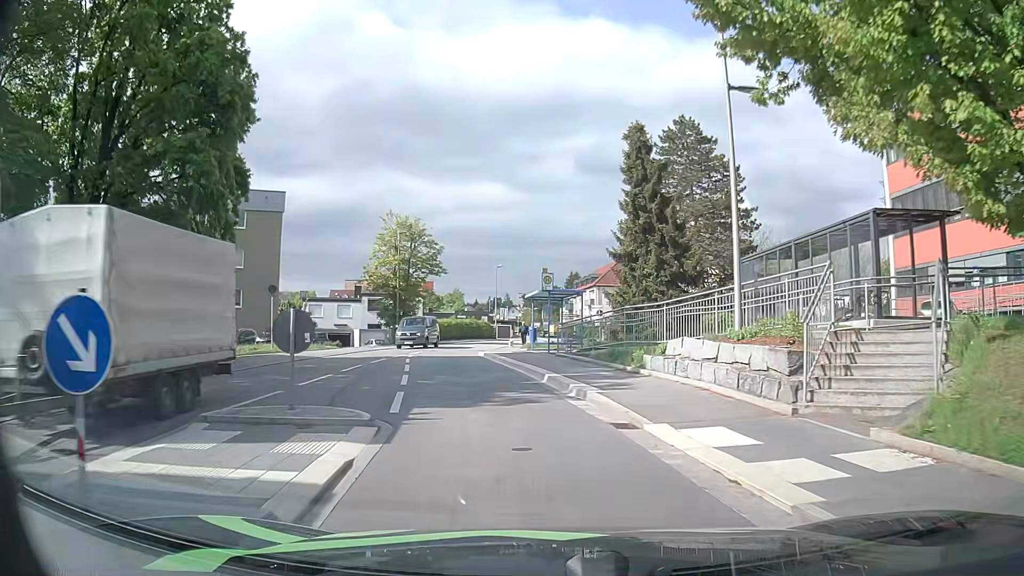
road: residential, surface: asphalt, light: Day
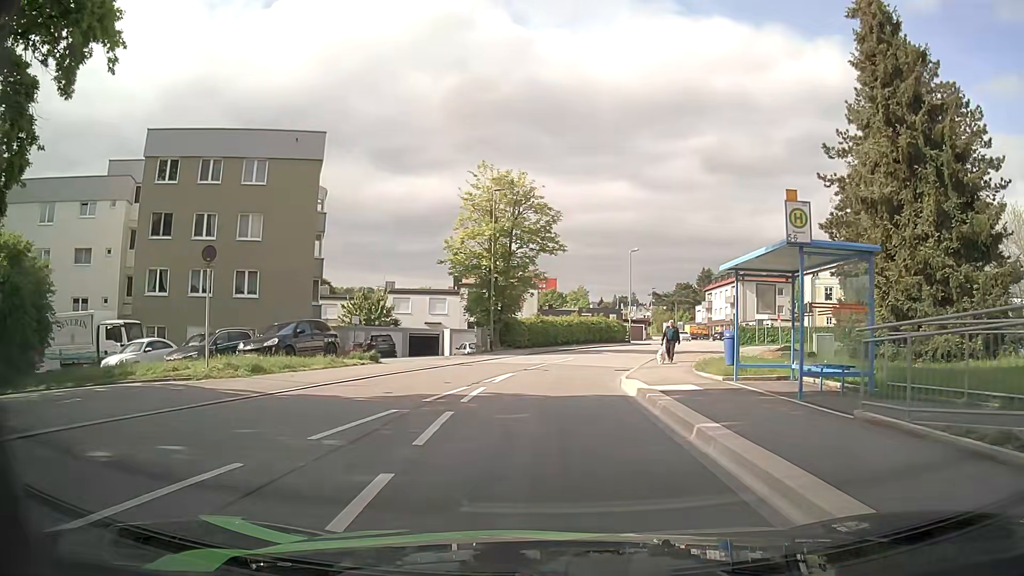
(-1.8, +16.0) m; -10°
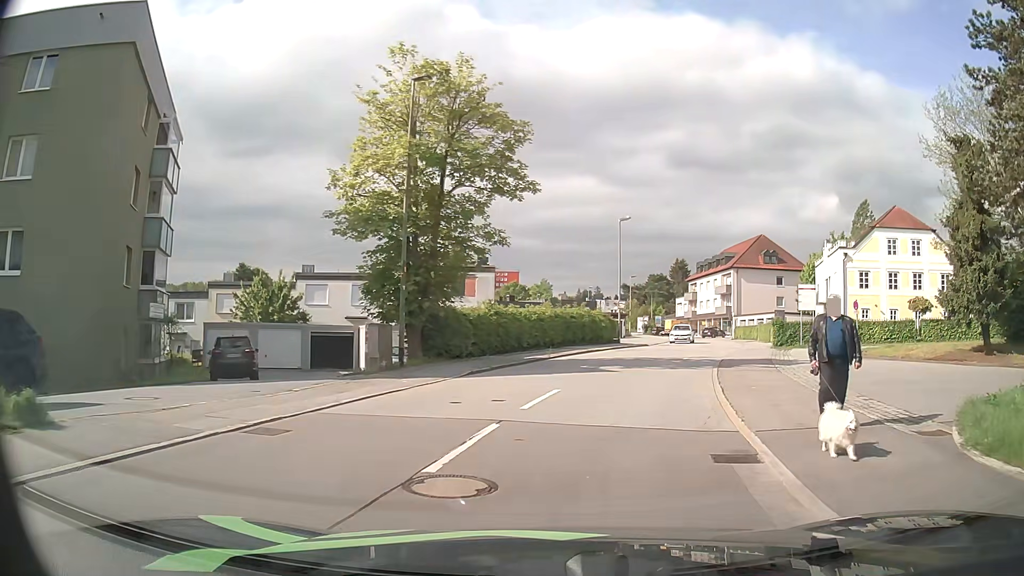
(0.0, +15.6) m; +3°
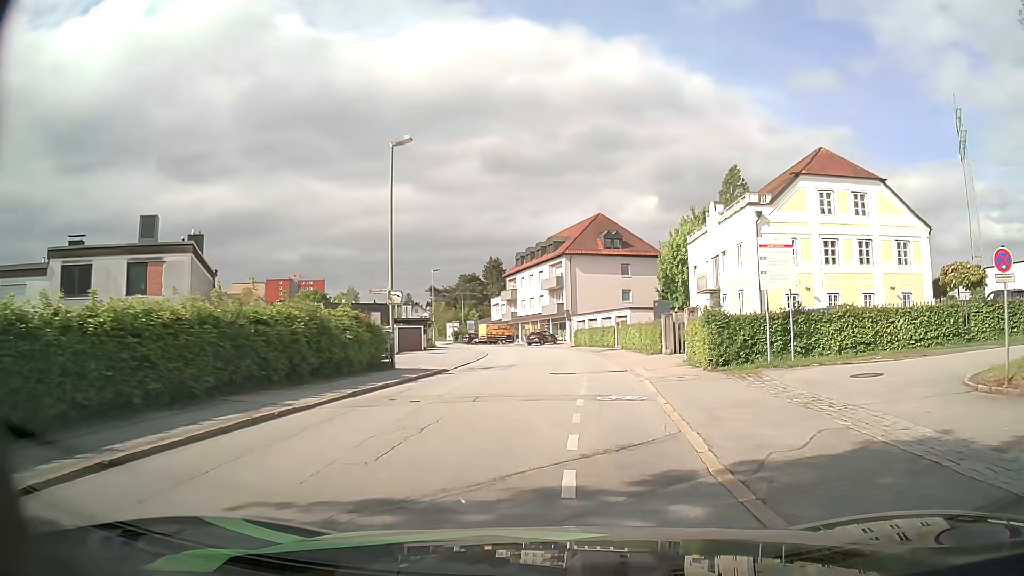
(+3.2, +20.3) m; +16°
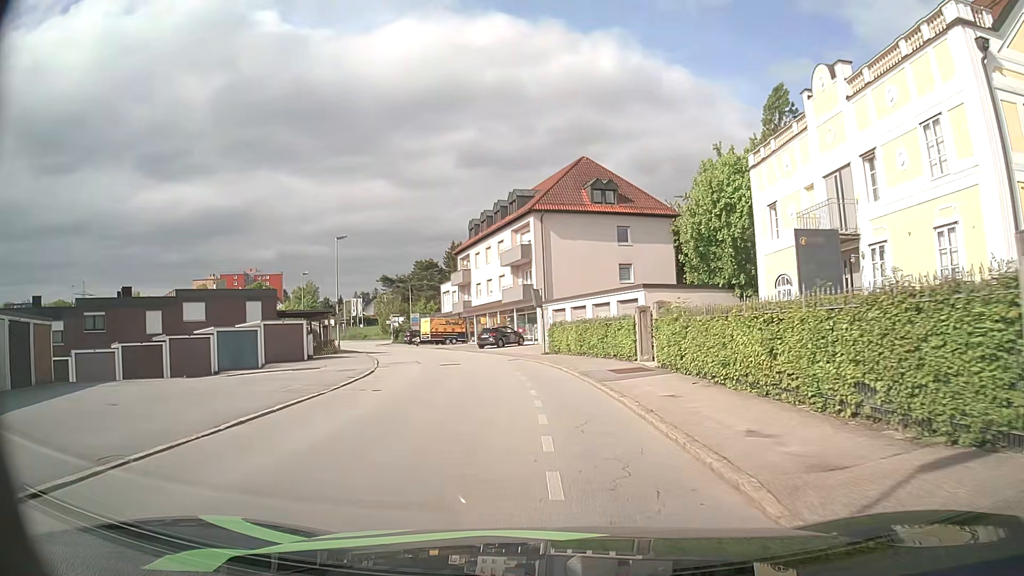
(+1.0, +24.1) m; +2°
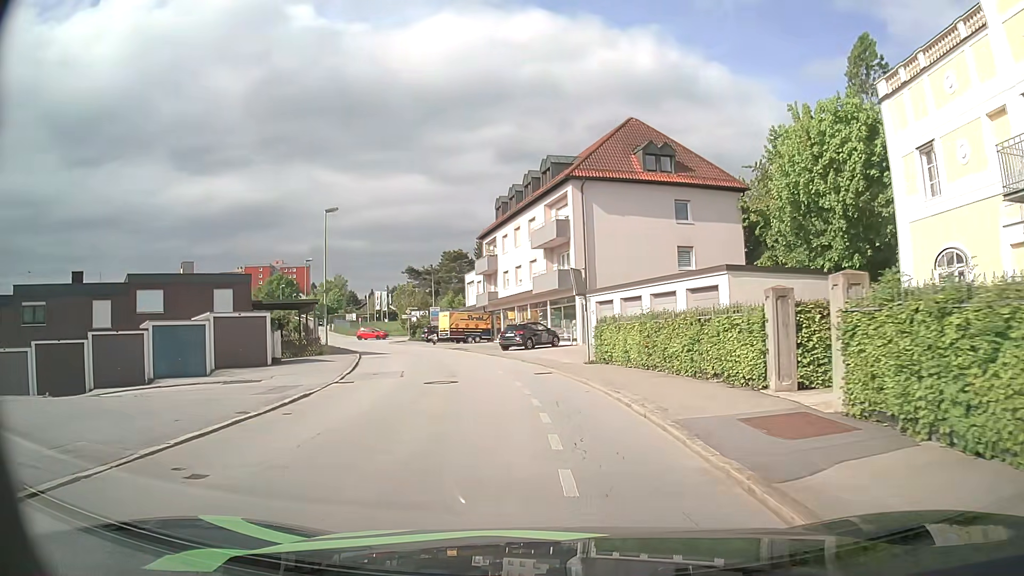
(-0.3, +9.8) m; -3°
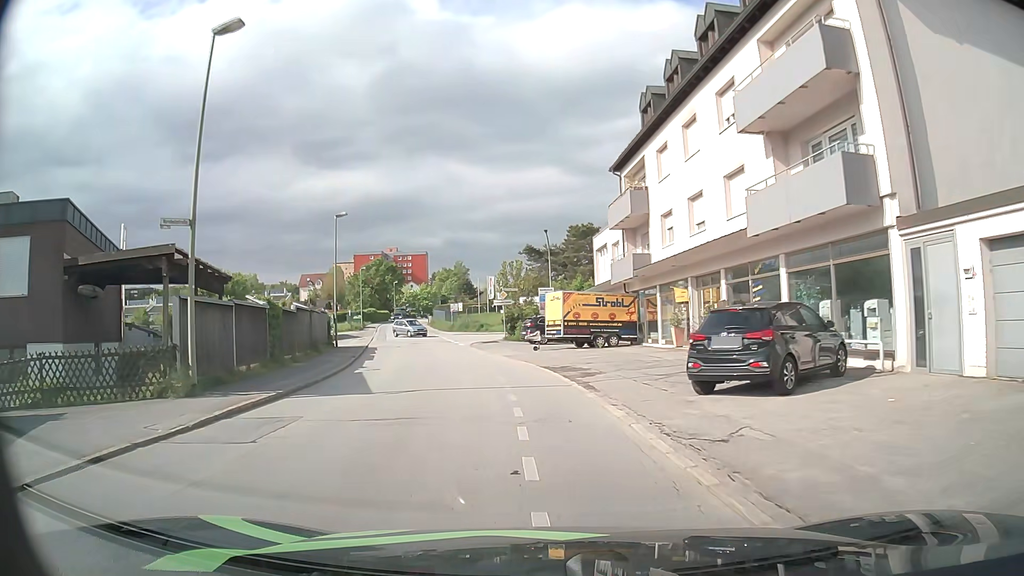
(-2.6, +25.3) m; -11°
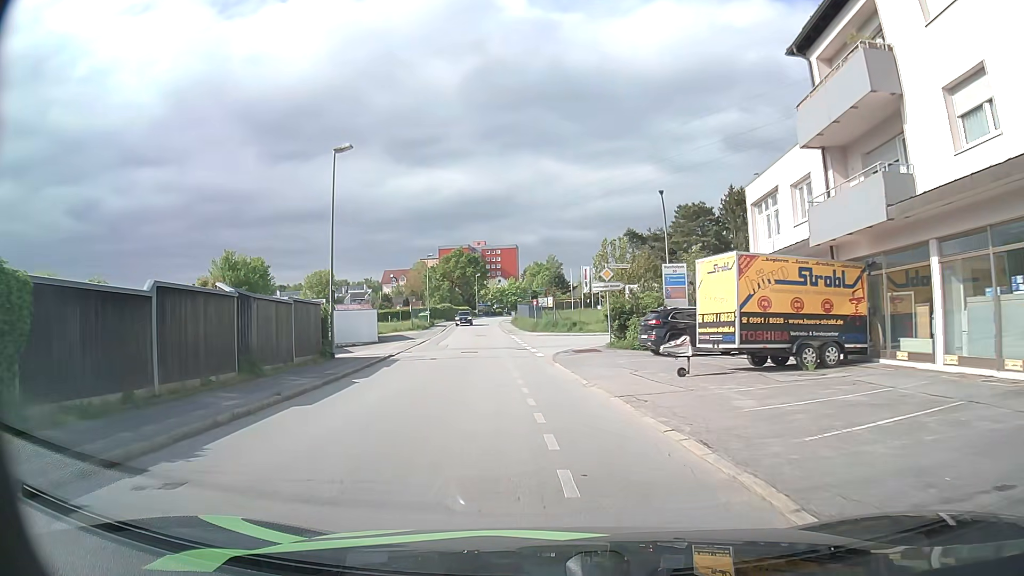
(-1.3, +16.6) m; -9°
(0, +10) (-1, +20) (-2, +30) (-3, +40) (-4, +50) (-5, +60) (-6, +70) (-7, +80) (-8, +90) (-8, +100) m
